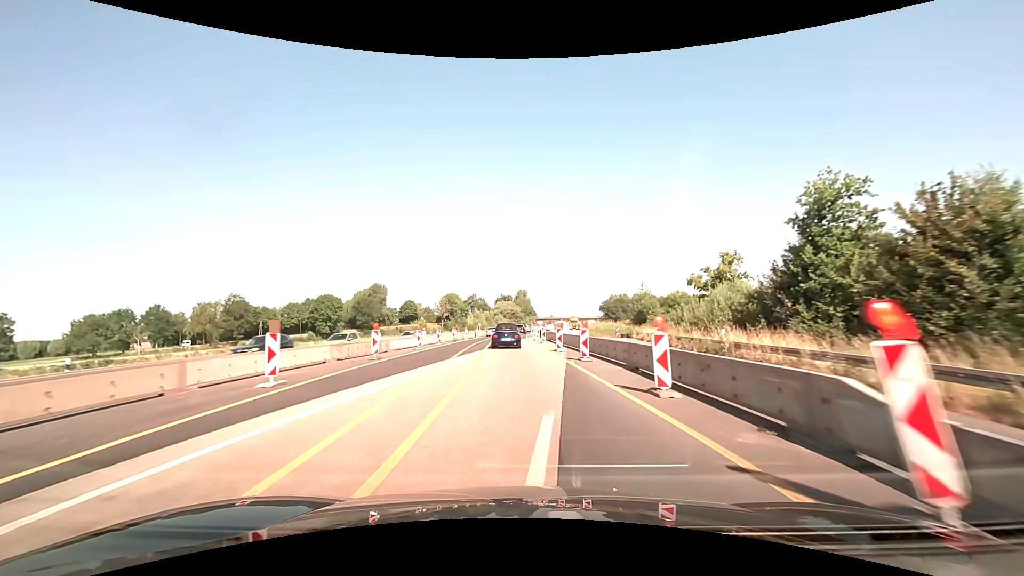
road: motorway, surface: asphalt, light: Day
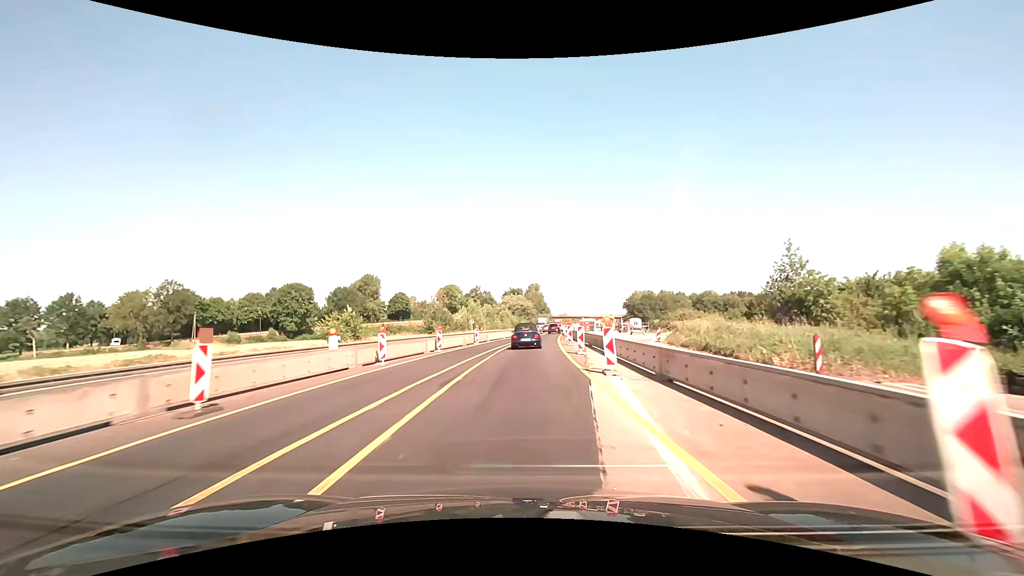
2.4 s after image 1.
(-1.2, +43.4) m; -1°
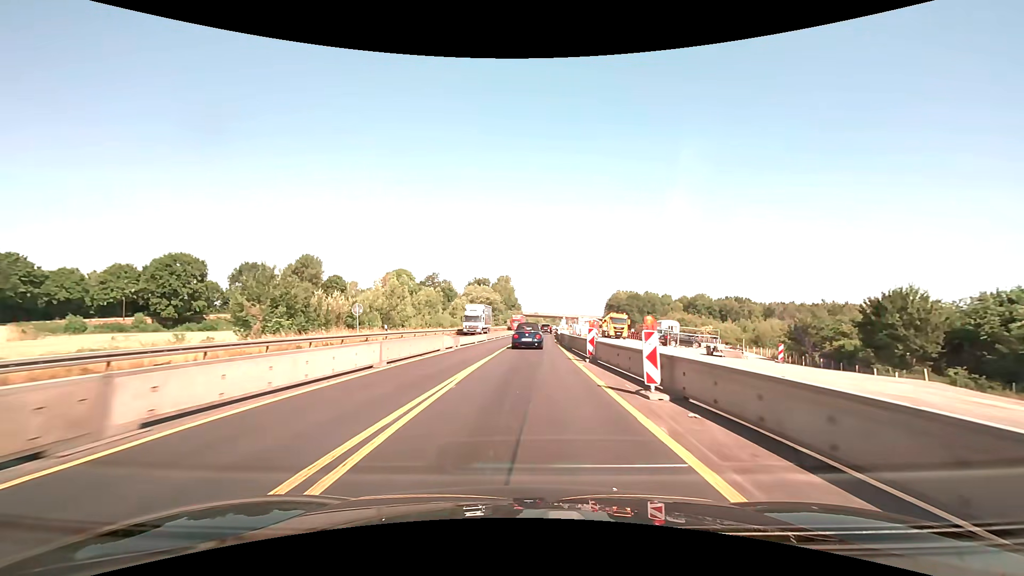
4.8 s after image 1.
(+1.1, +43.0) m; +3°
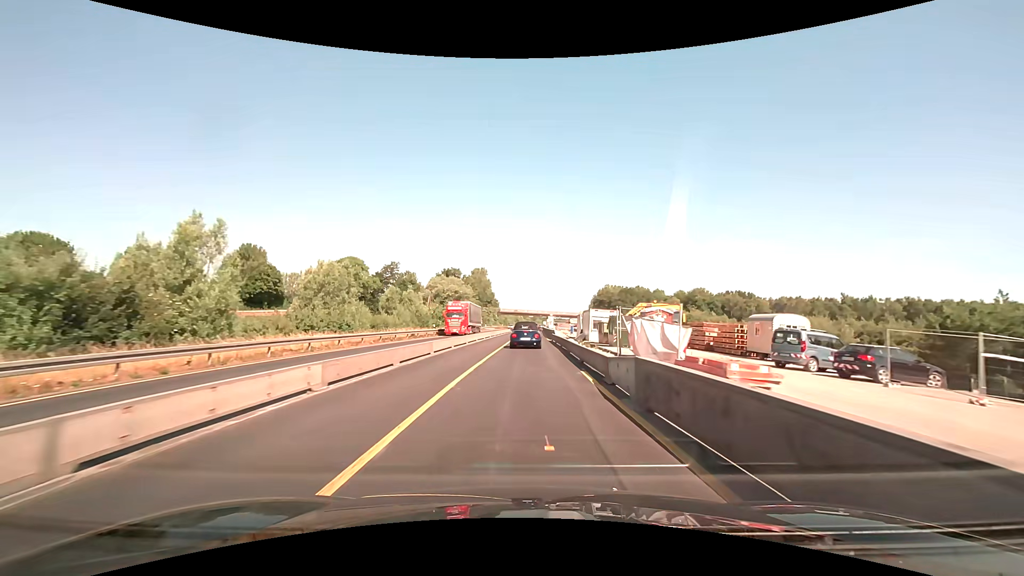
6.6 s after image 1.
(+0.7, +32.0) m; +2°
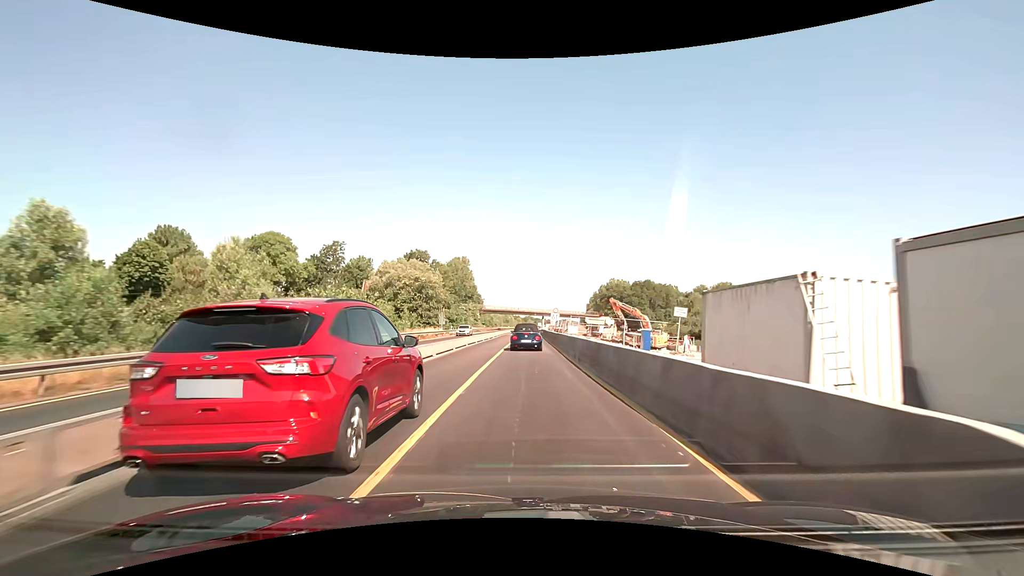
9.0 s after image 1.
(+0.4, +42.4) m; +1°
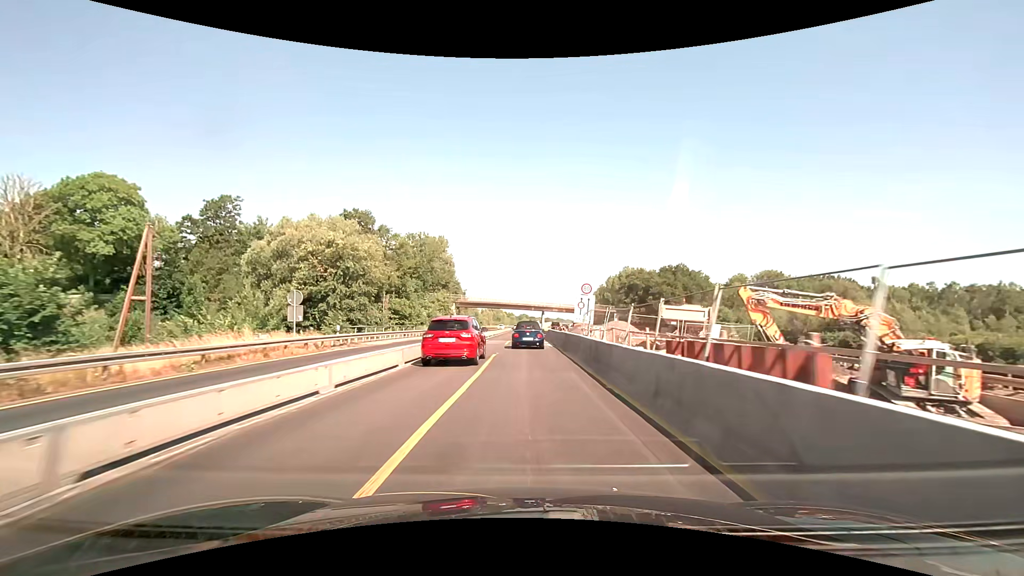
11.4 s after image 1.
(+0.3, +42.1) m; +1°
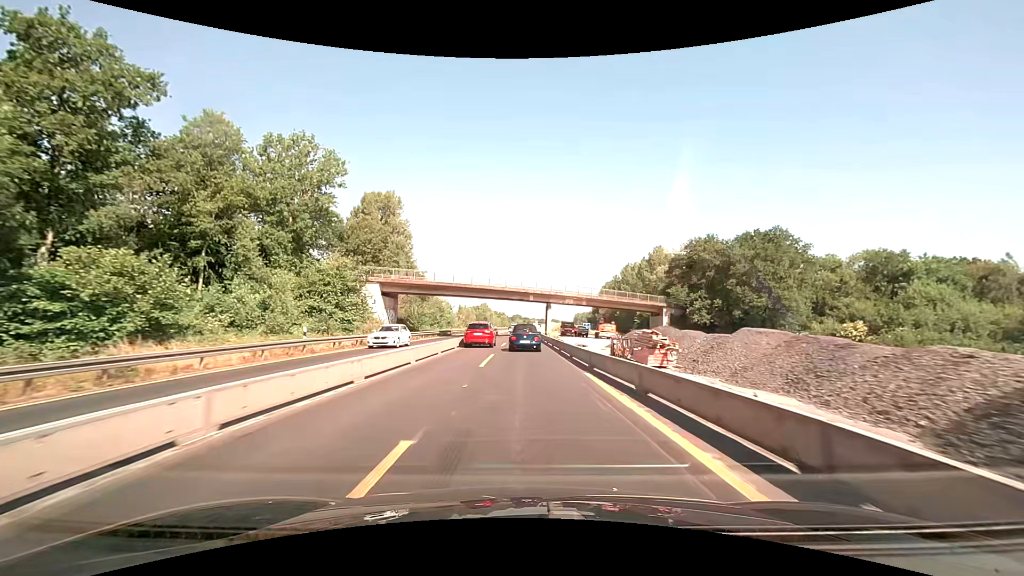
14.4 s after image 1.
(+0.4, +52.2) m; +1°
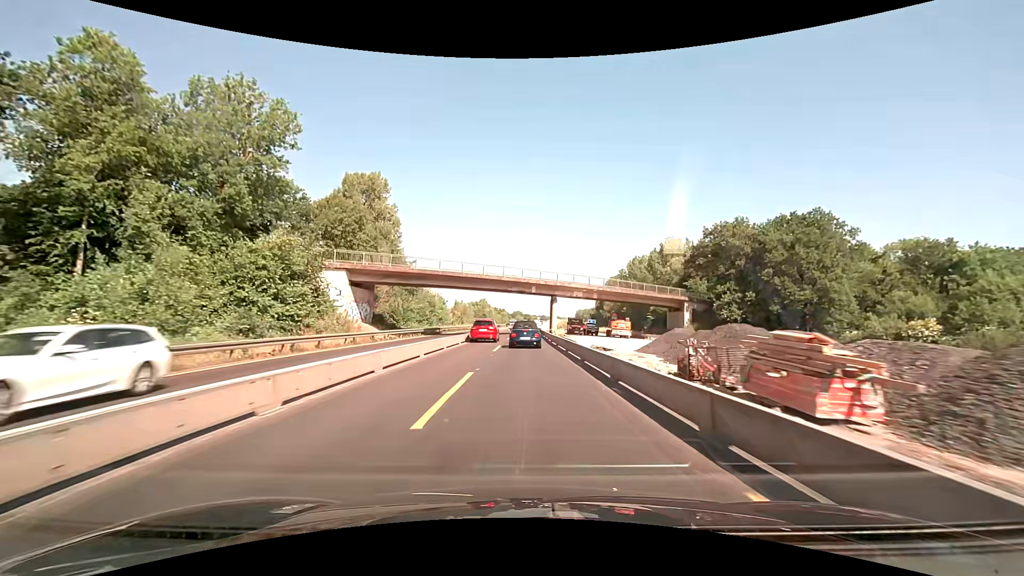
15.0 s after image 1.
(0.0, +10.4) m; 0°
(0, +10) (0, +20) (0, +30) (0, +40) (0, +50) (0, +60) (0, +70) (0, +80) (0, +90) (+1, +100) m
